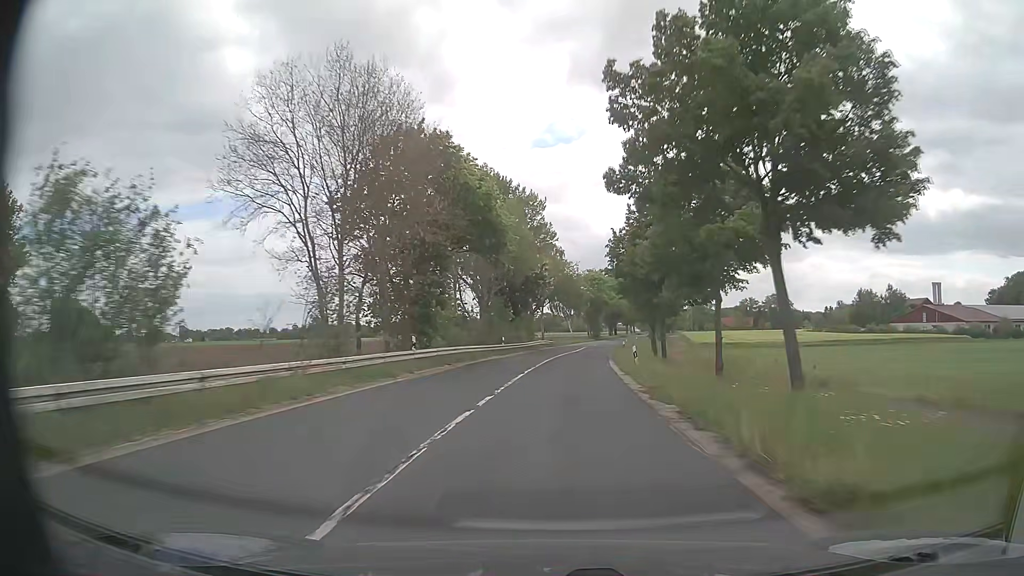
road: secondary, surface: asphalt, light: Day
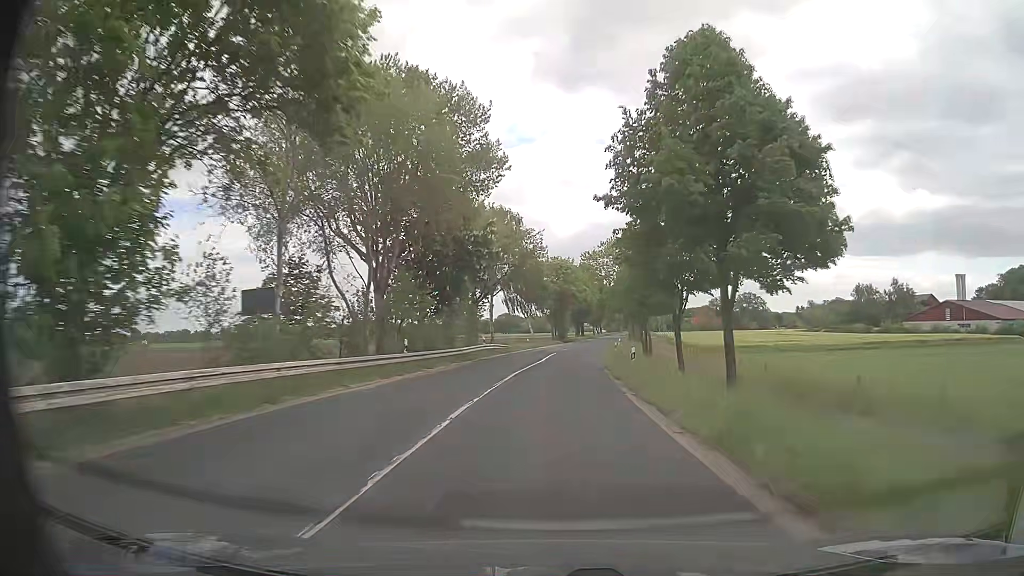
(+0.6, +23.8) m; +3°
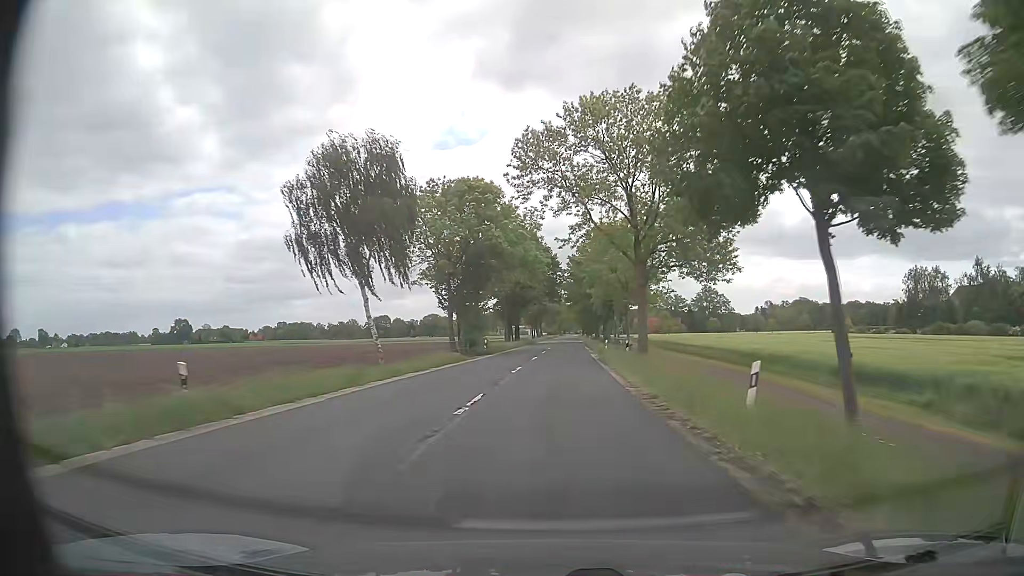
(+2.9, +59.2) m; +5°
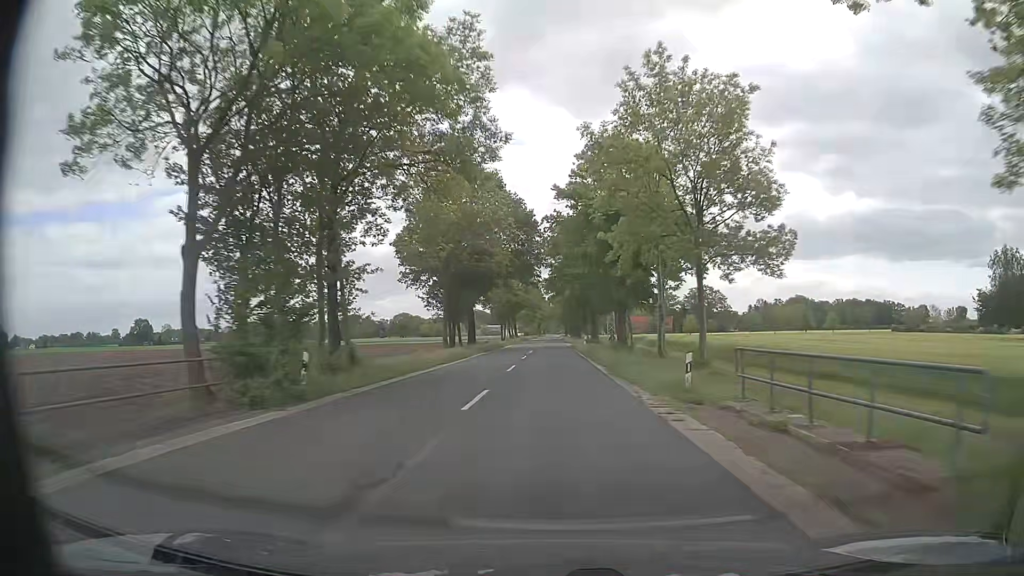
(+0.9, +35.3) m; +2°
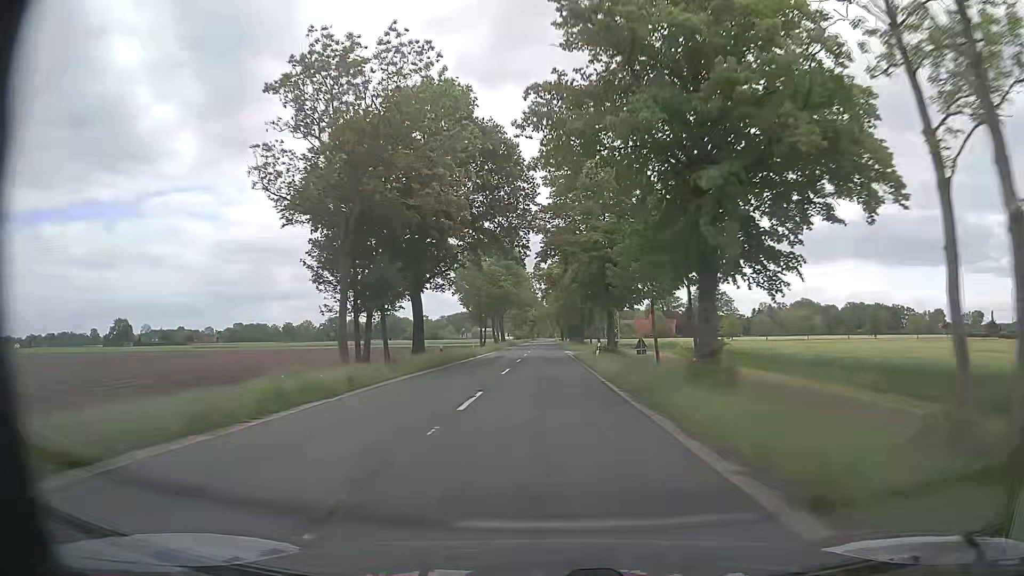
(+0.1, +23.5) m; +1°
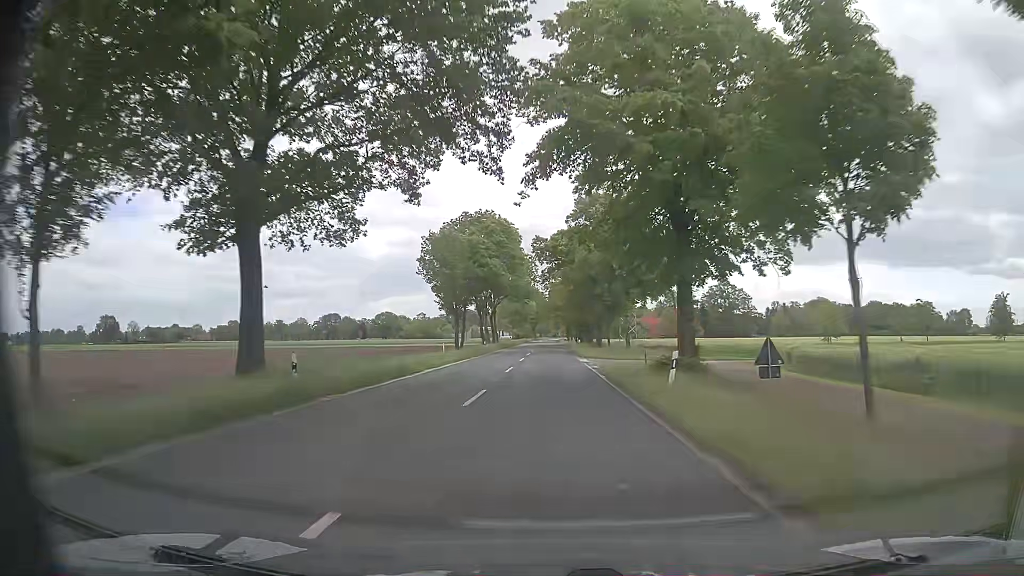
(-0.2, +23.6) m; -1°
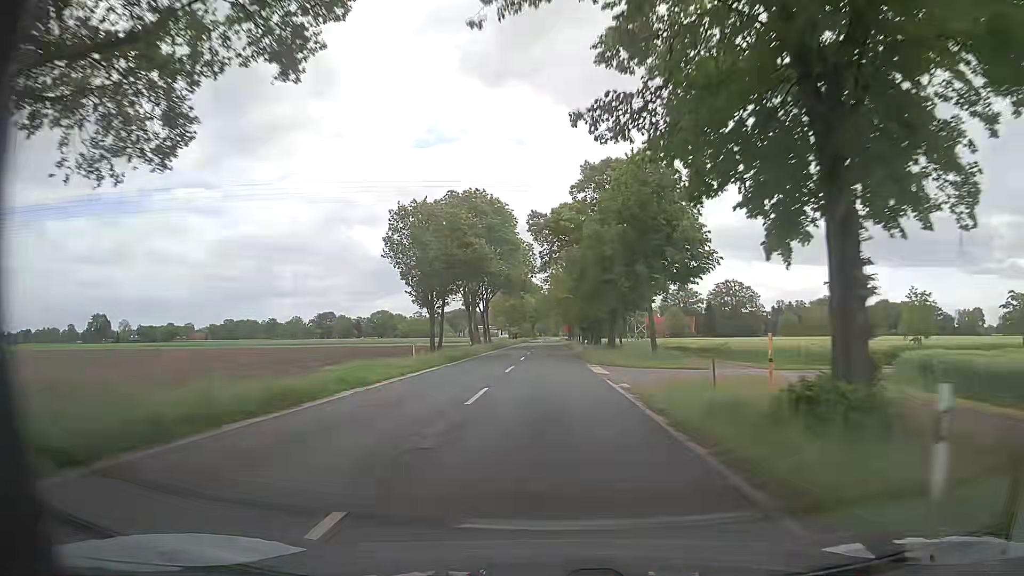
(+0.1, +11.8) m; 0°
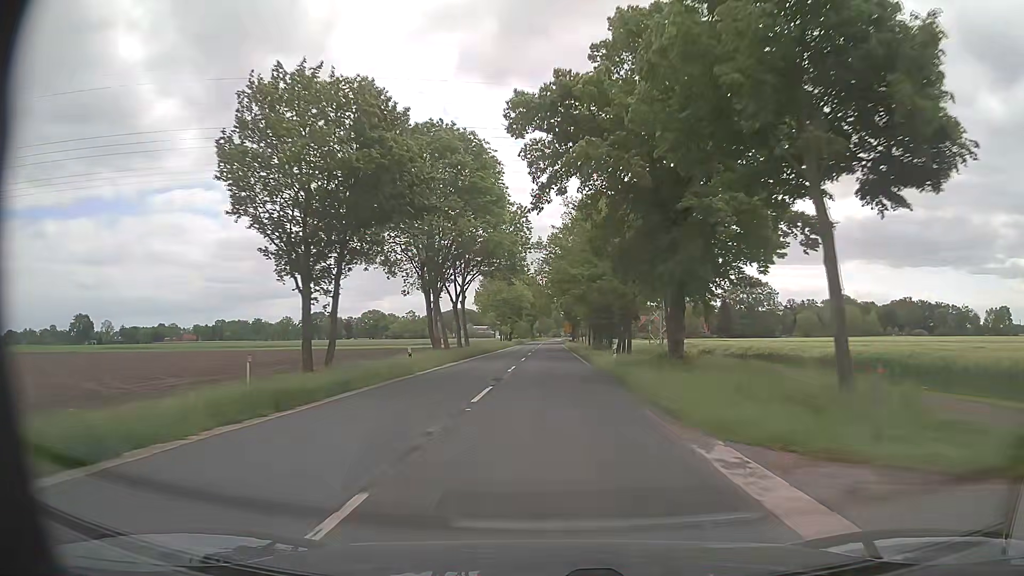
(0.0, +23.6) m; 0°
(0, +10) (0, +20) (0, +30) (0, +40) (0, +50) (0, +60) (0, +70) (0, +80) (0, +90) (0, +100) m
